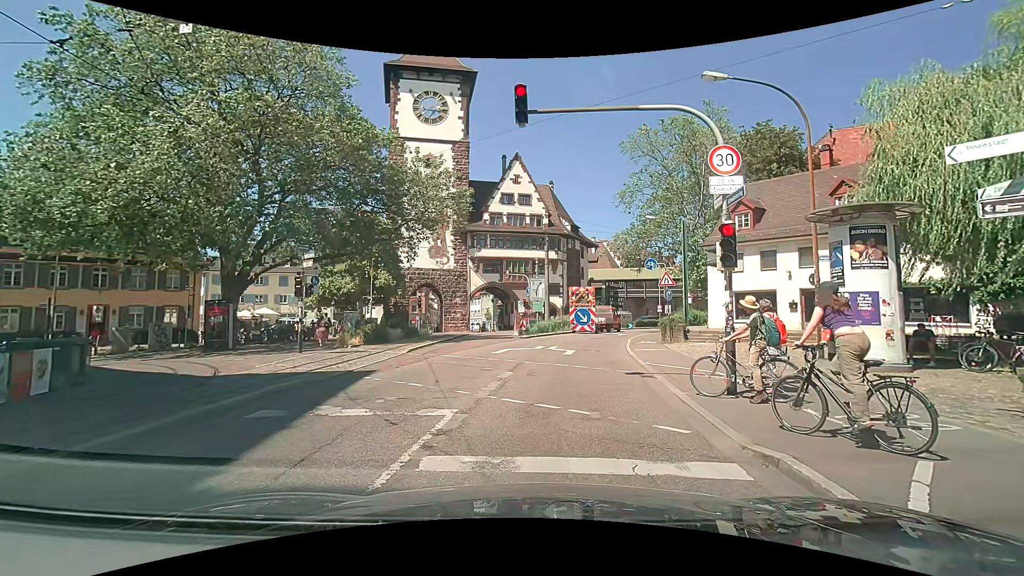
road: primary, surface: asphalt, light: Day
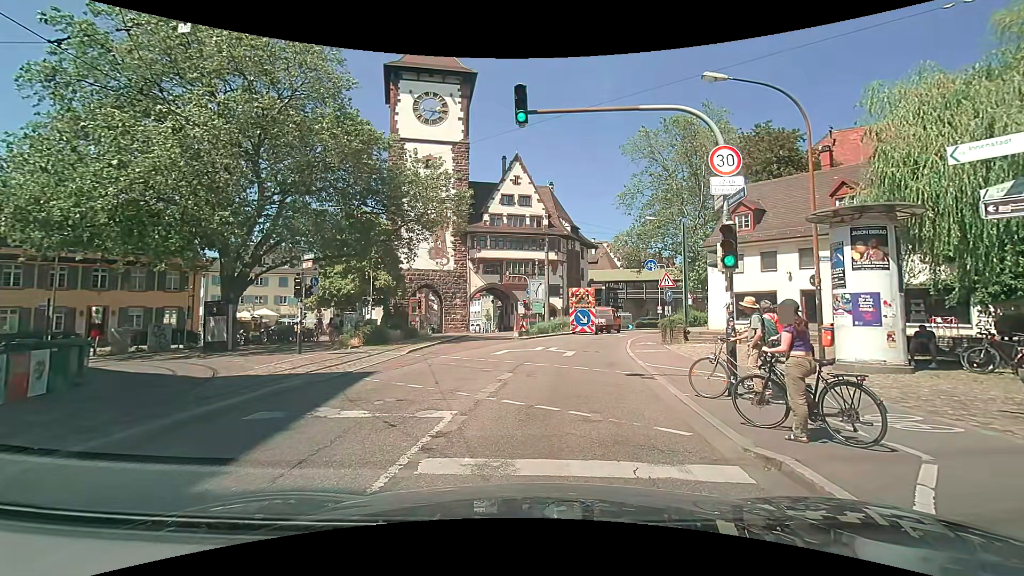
(0.0, 0.0) m; 0°
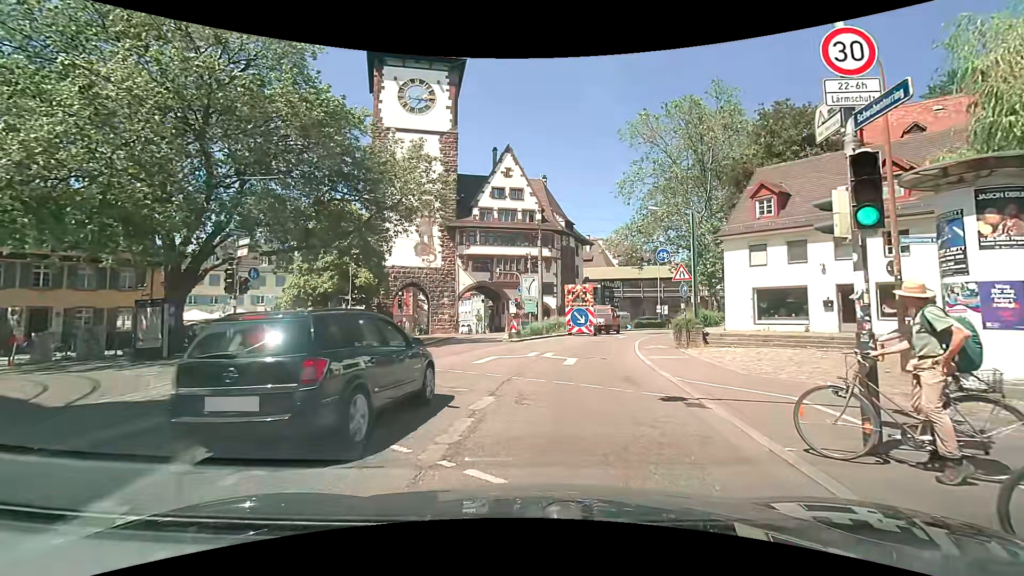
(+0.2, +4.2) m; +3°
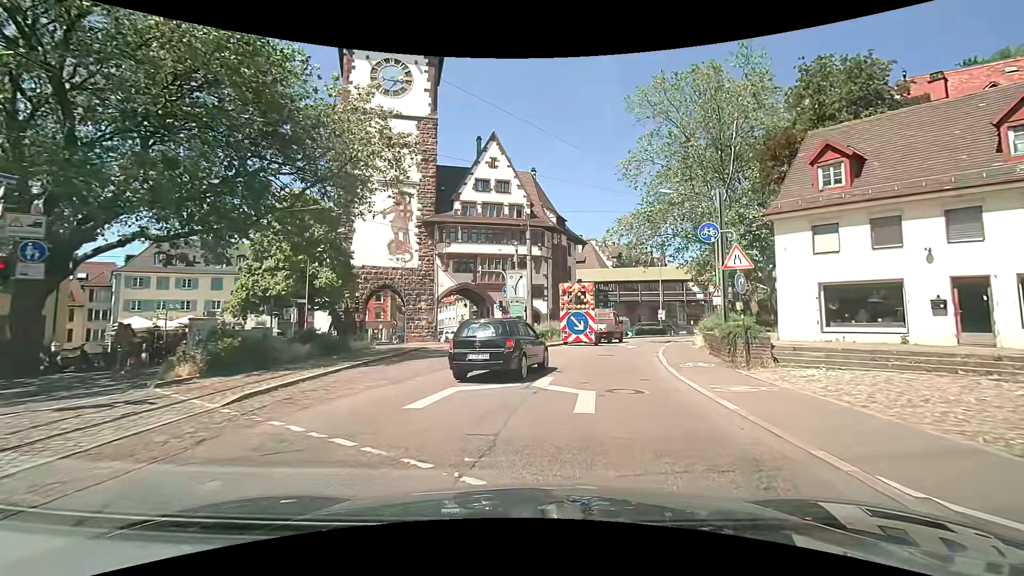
(+0.3, +7.2) m; +1°
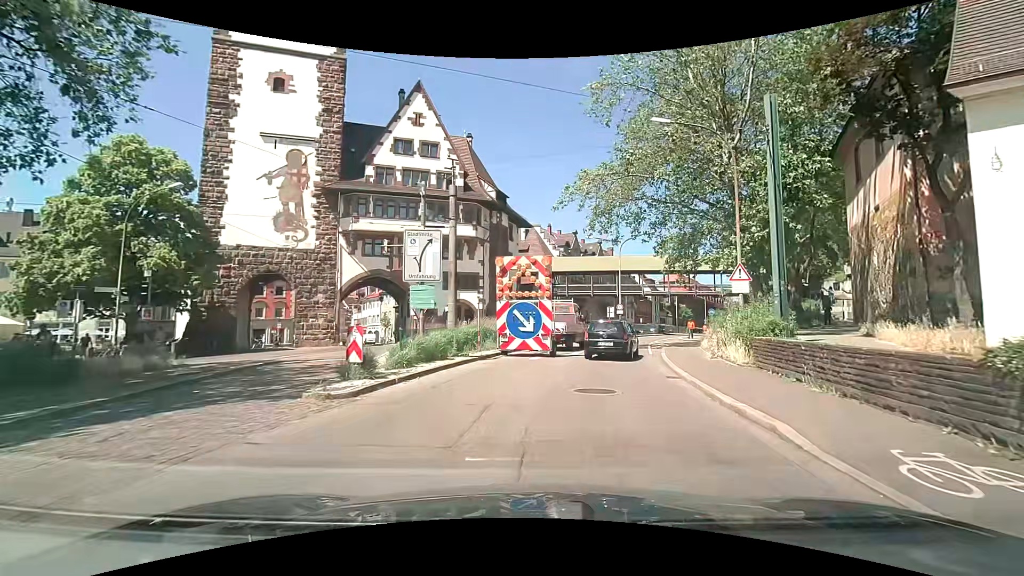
(+1.1, +12.1) m; +8°
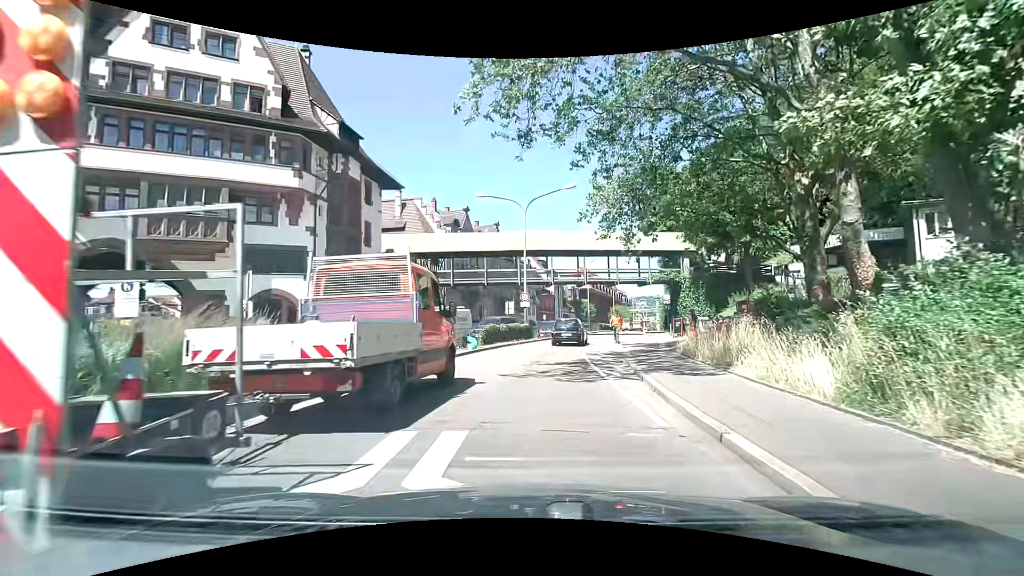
(+2.3, +16.8) m; +12°
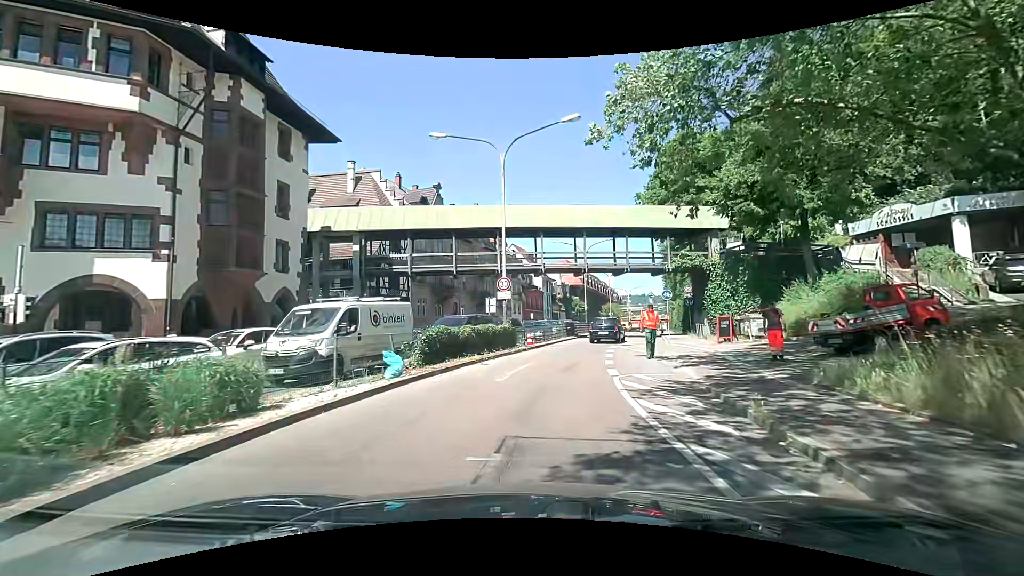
(+0.3, +11.3) m; +3°
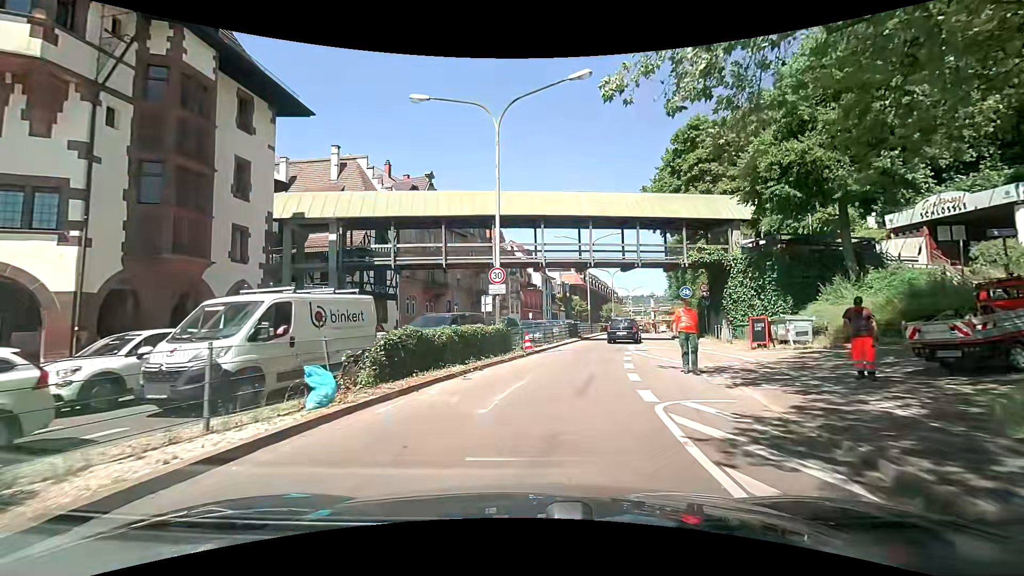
(-0.1, +3.9) m; -2°
(+1, +10) (+2, +20) (+5, +29) (+9, +39) (+12, +48) (+15, +58) (+18, +67) (+21, +77) (+24, +86) (+27, +96) m
